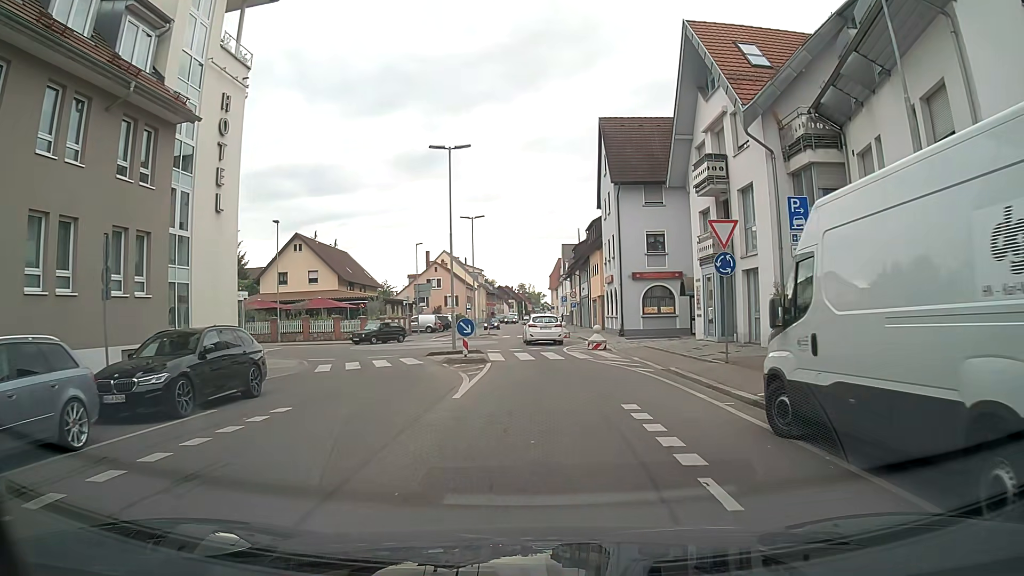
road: tertiary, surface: asphalt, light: Day
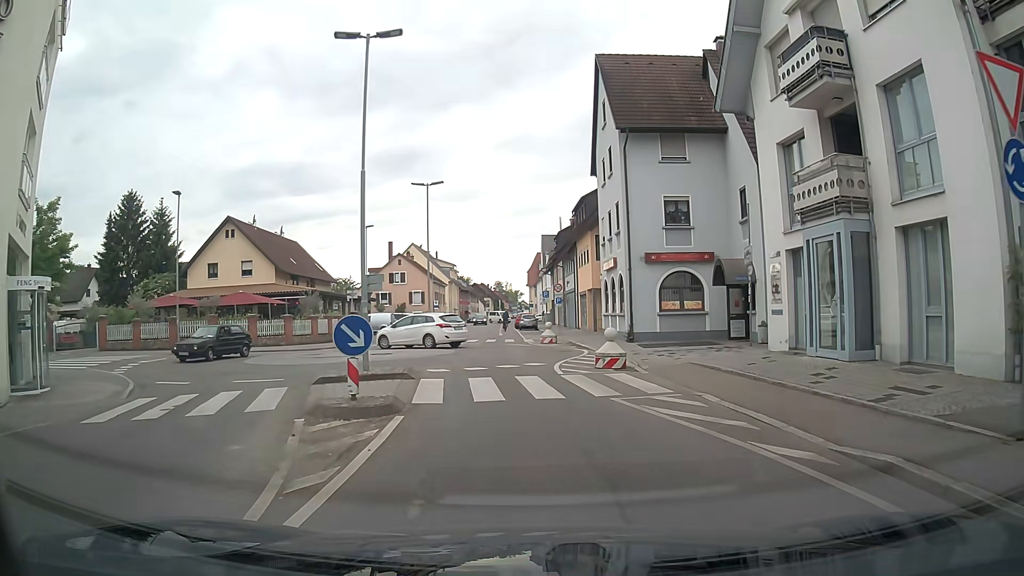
(+0.1, +11.3) m; +2°
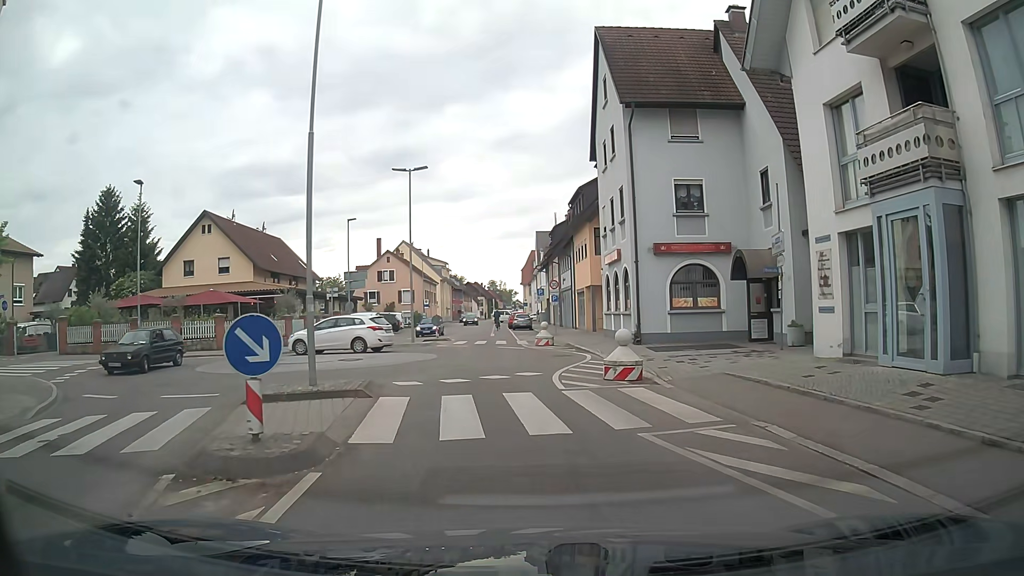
(0.0, +3.4) m; 0°
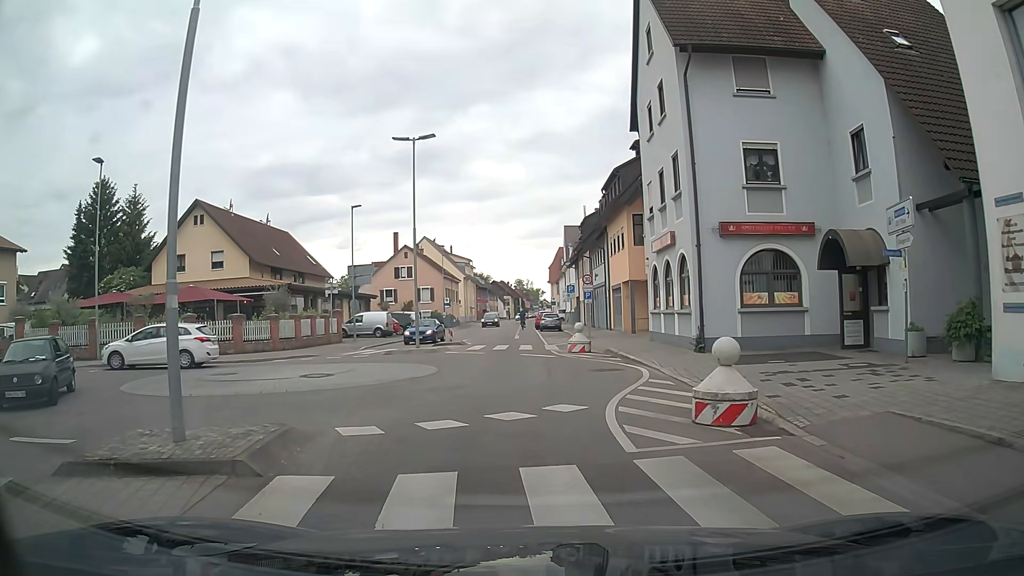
(0.0, +5.5) m; -3°
